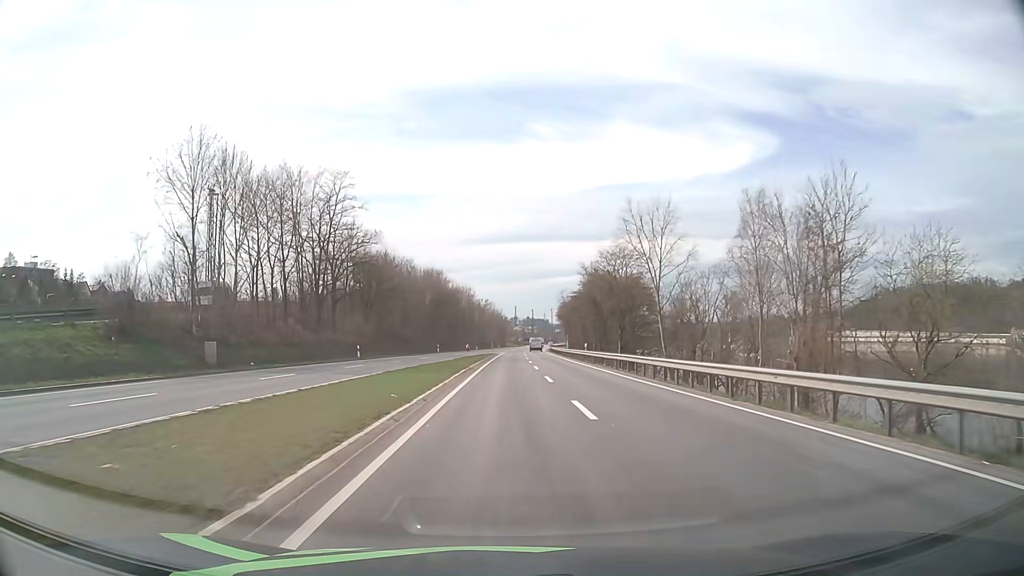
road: primary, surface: asphalt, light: Day
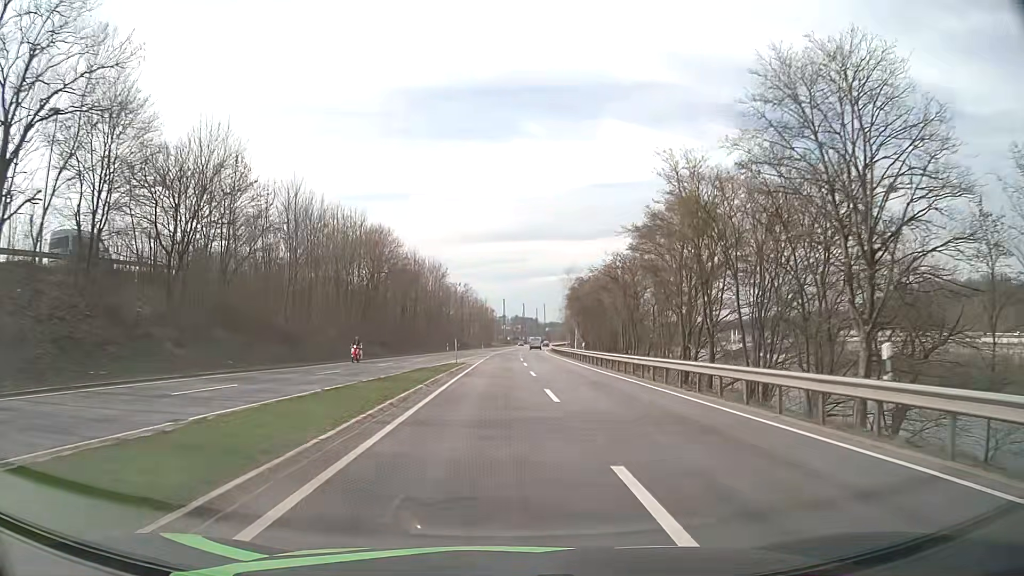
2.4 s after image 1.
(+0.6, +44.5) m; +1°
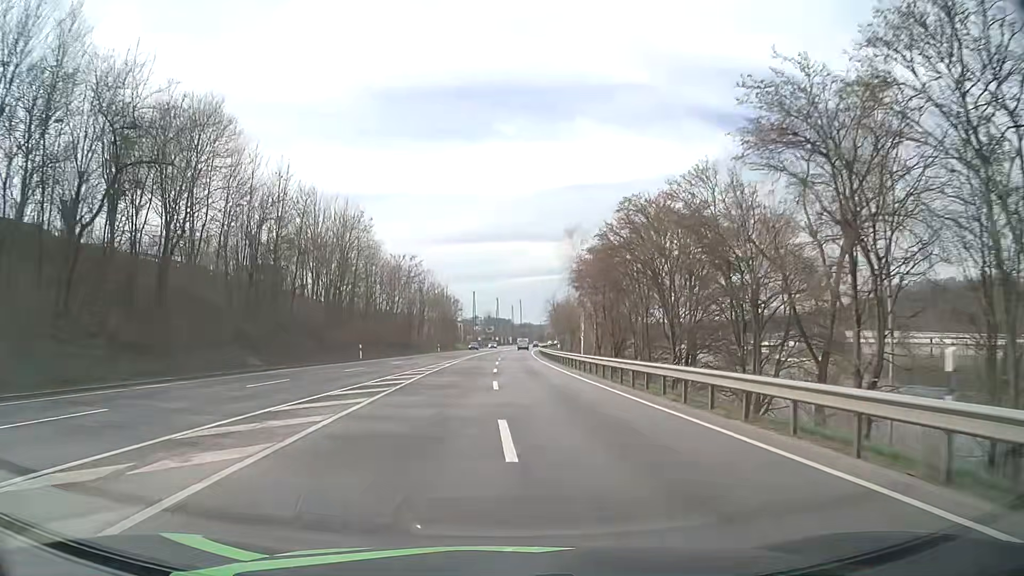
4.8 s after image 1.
(+0.7, +43.7) m; +2°
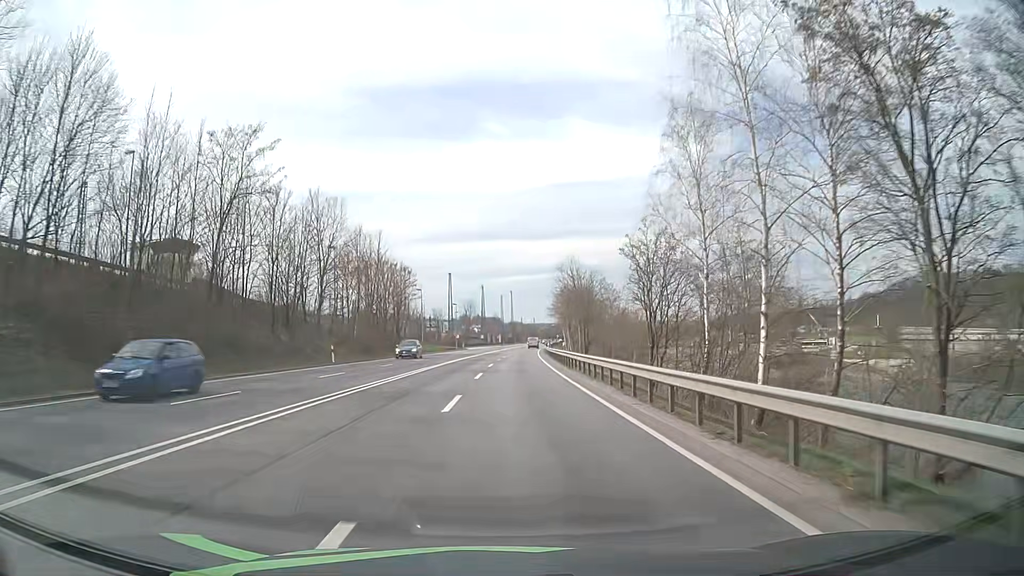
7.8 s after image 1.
(+0.7, +54.8) m; +1°
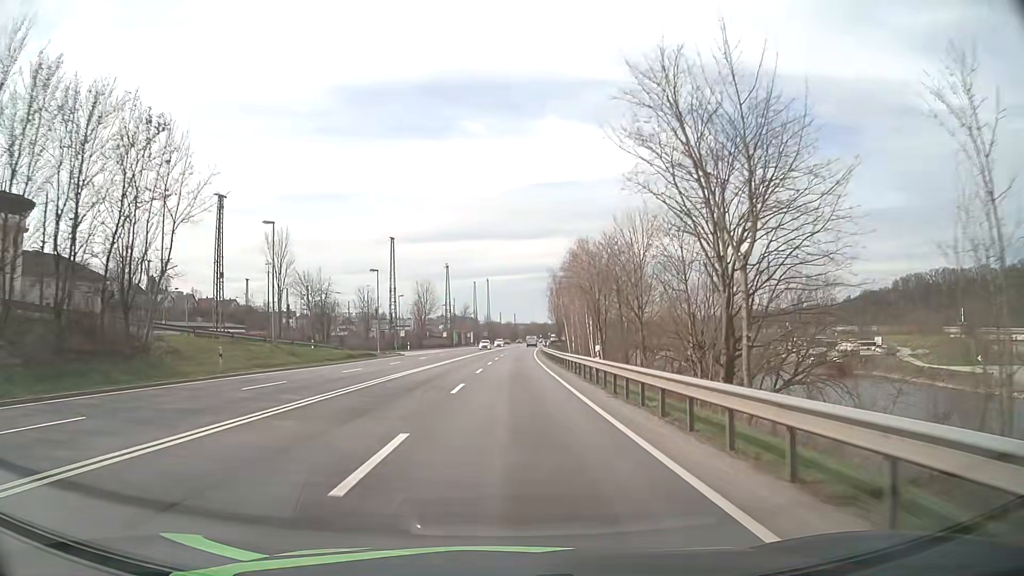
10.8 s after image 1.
(+0.9, +55.2) m; +2°
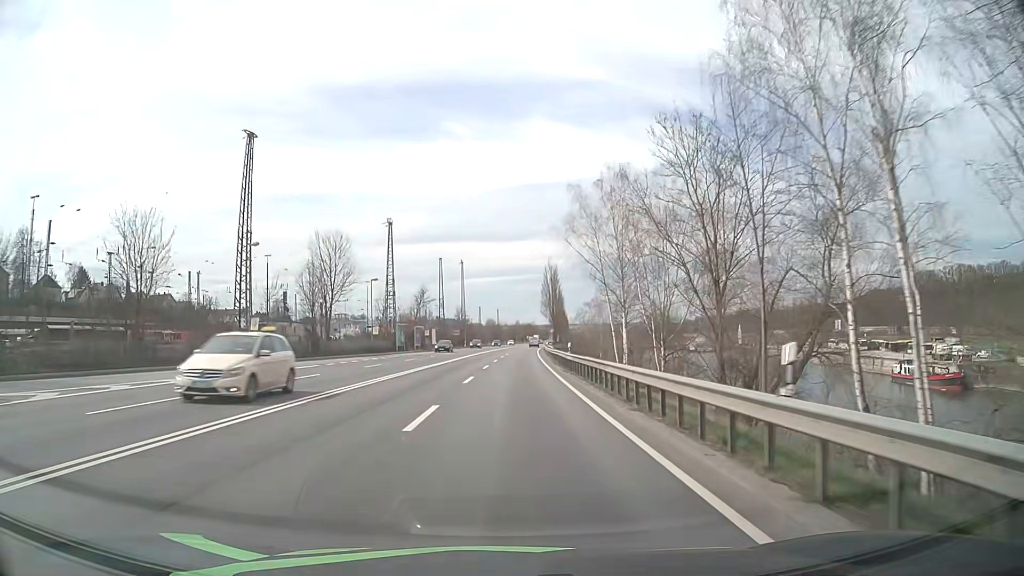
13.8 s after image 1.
(+0.6, +55.9) m; +1°
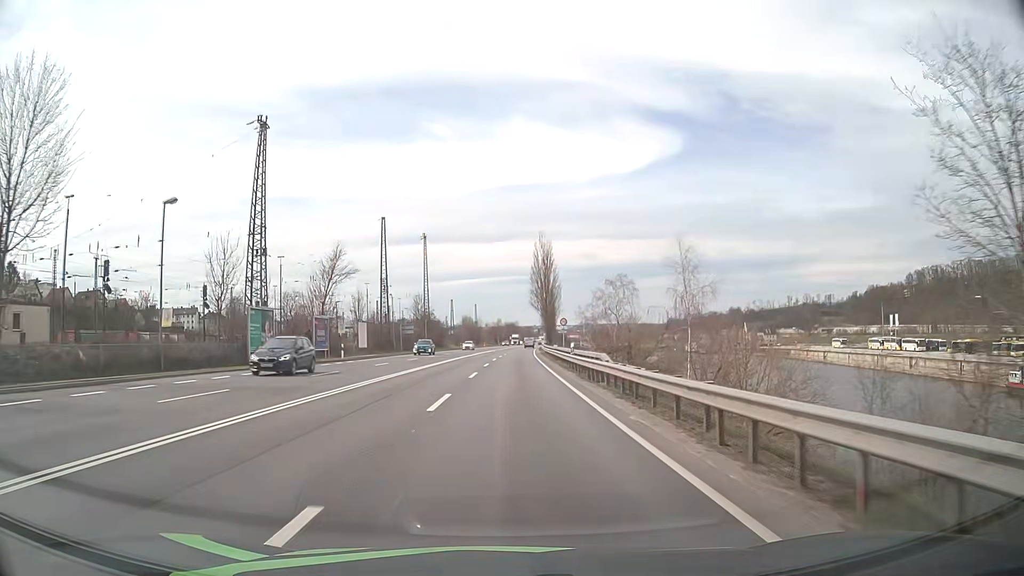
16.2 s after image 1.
(+0.5, +45.0) m; +1°
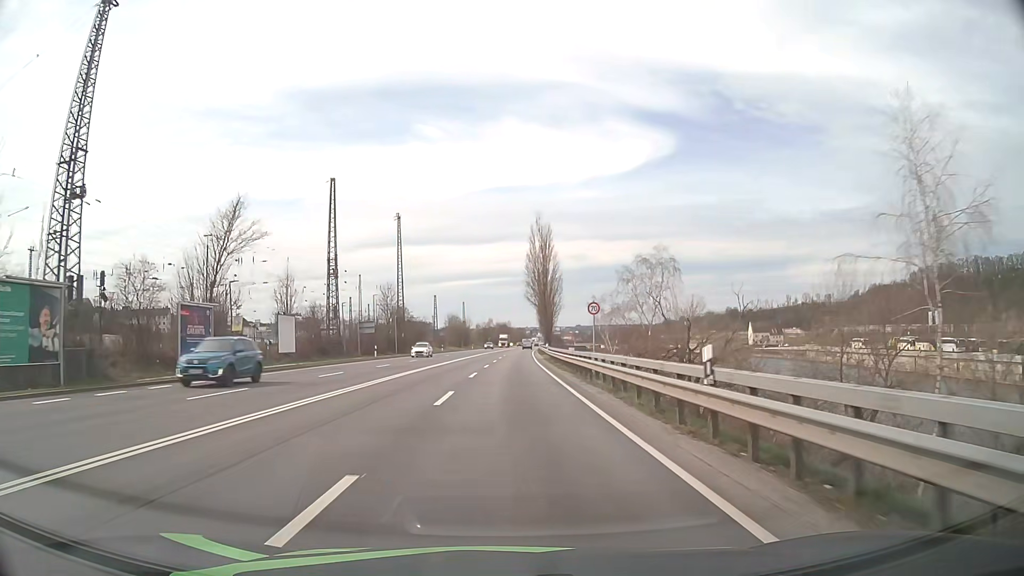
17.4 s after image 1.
(+0.2, +22.5) m; +1°
(0, +10) (0, +20) (0, +30) (0, +40) (0, +50) (+1, +60) (+1, +70) (+1, +80) (+1, +90) (+2, +100) m
